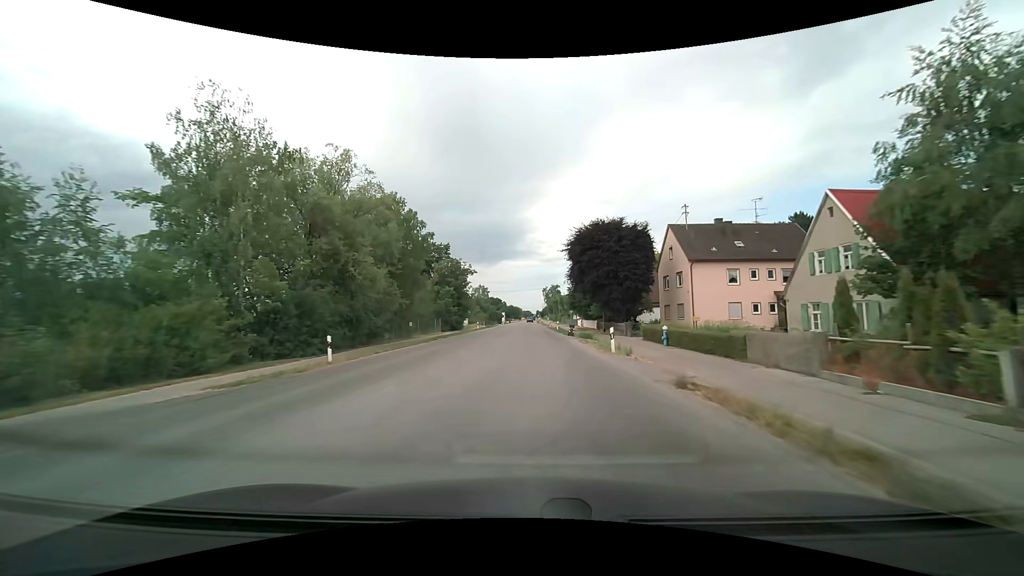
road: tertiary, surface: asphalt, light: Day
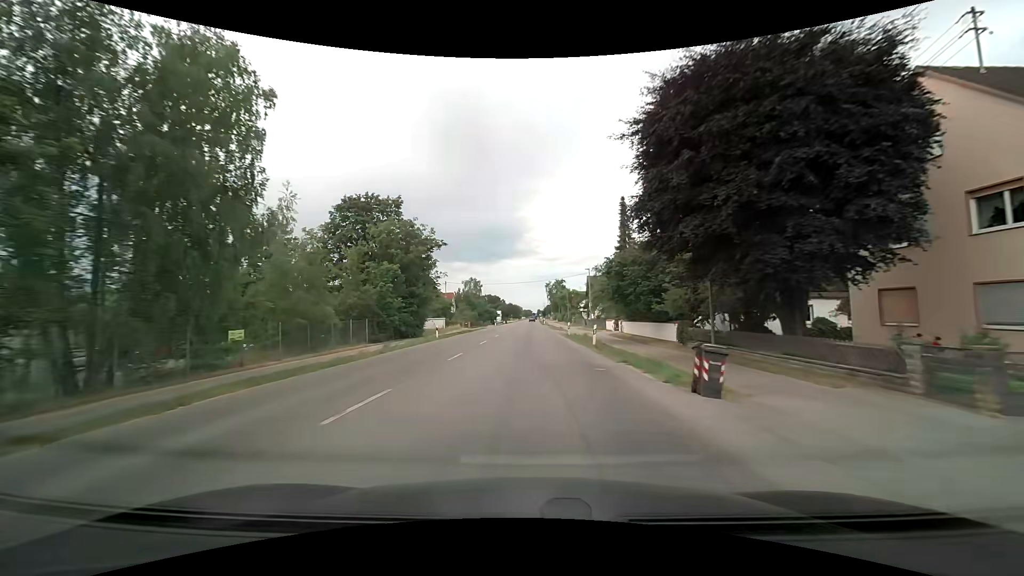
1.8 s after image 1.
(-0.1, +29.5) m; 0°
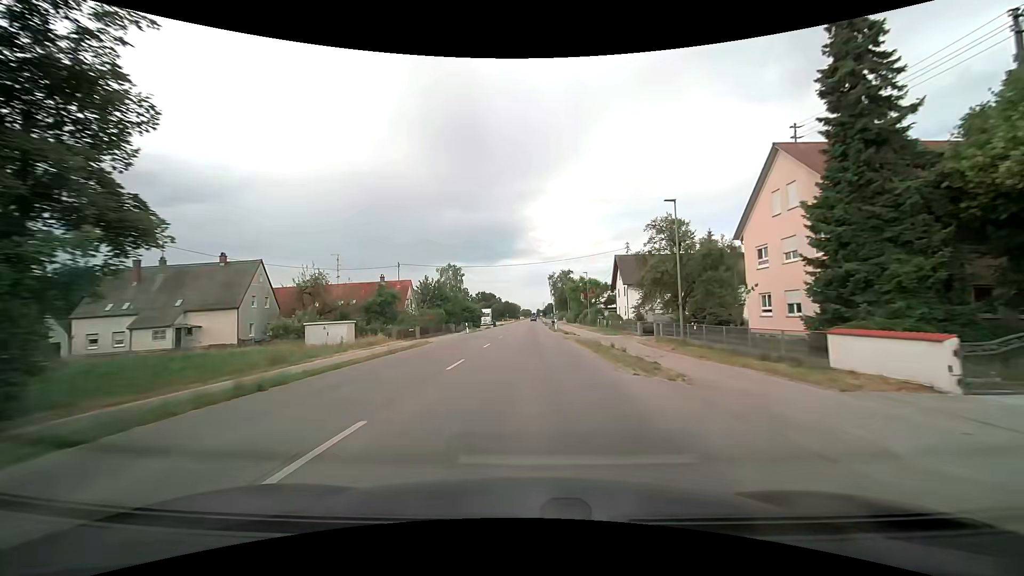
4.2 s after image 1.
(0.0, +38.9) m; 0°
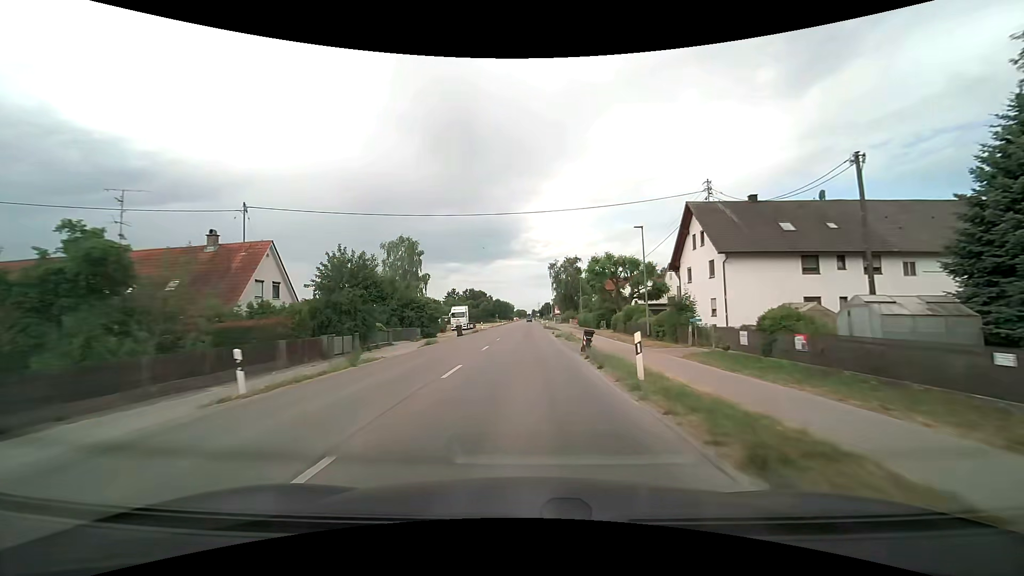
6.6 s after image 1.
(+0.1, +37.4) m; 0°
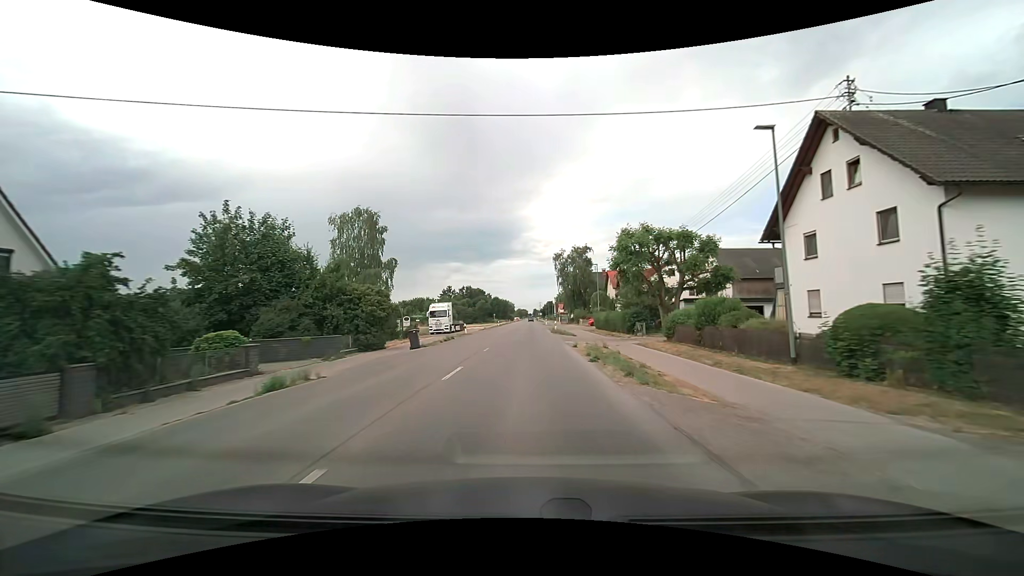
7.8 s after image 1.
(0.0, +18.5) m; 0°
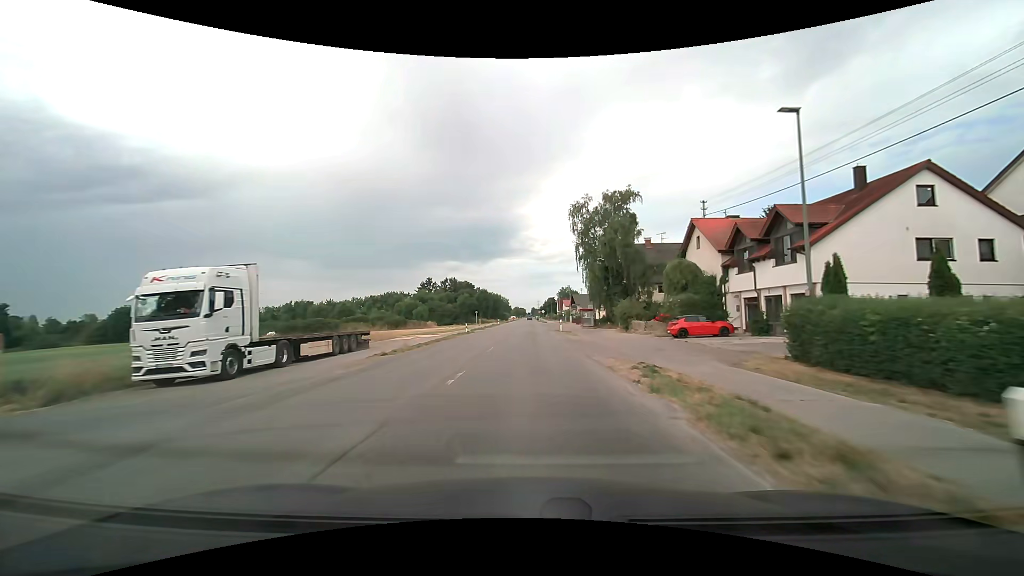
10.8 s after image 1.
(+0.1, +45.8) m; 0°
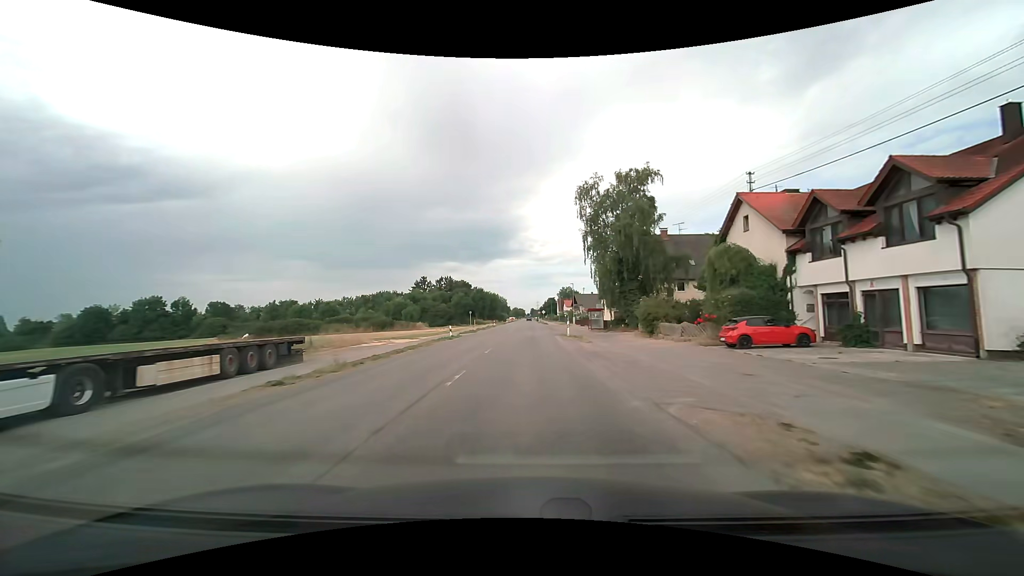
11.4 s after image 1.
(0.0, +9.2) m; 0°
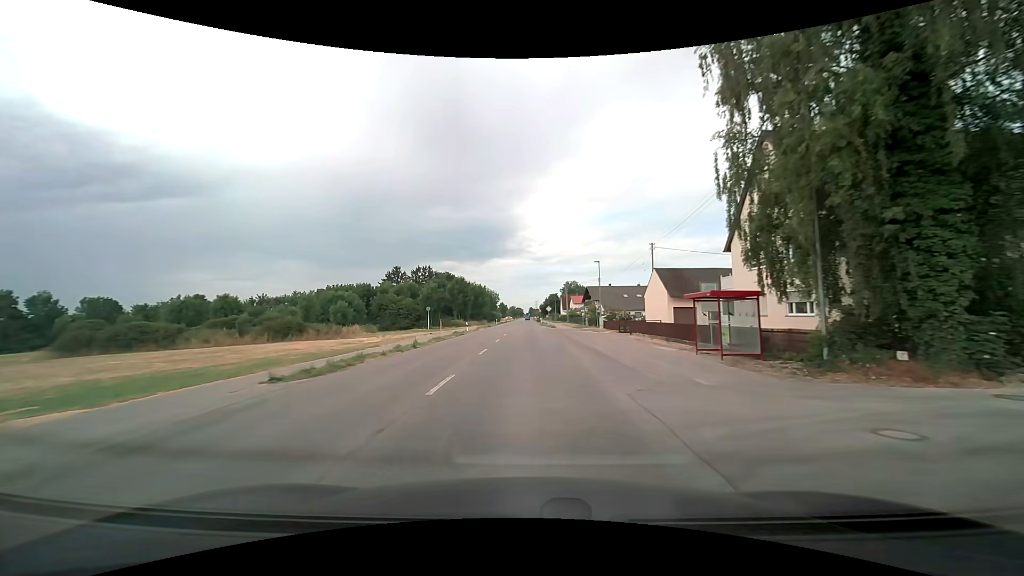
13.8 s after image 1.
(0.0, +37.3) m; 0°
(0, +10) (0, +20) (0, +30) (0, +40) (0, +50) (0, +60) (0, +70) (0, +80) (0, +90) (0, +100) m
